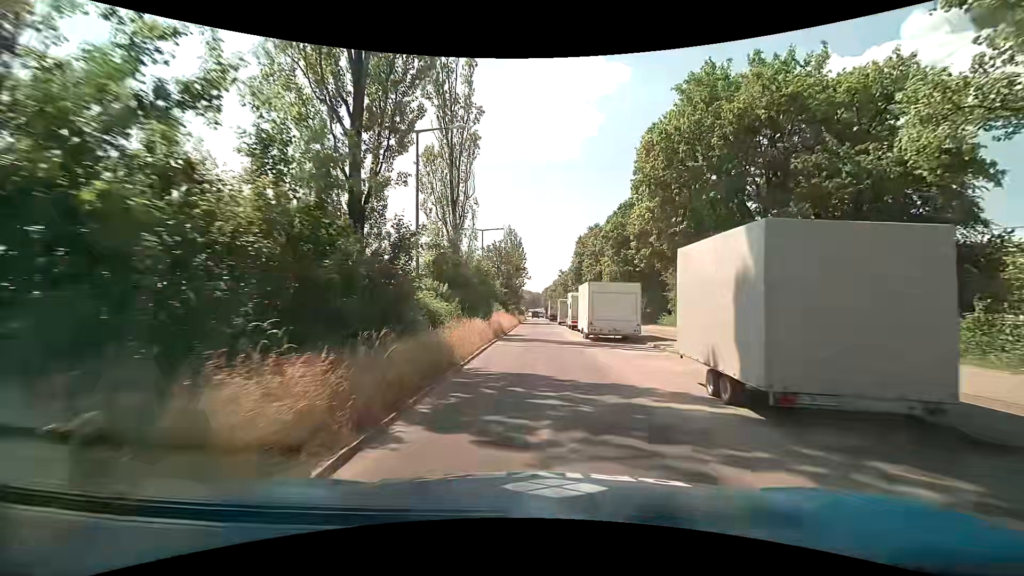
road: secondary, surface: asphalt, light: Day
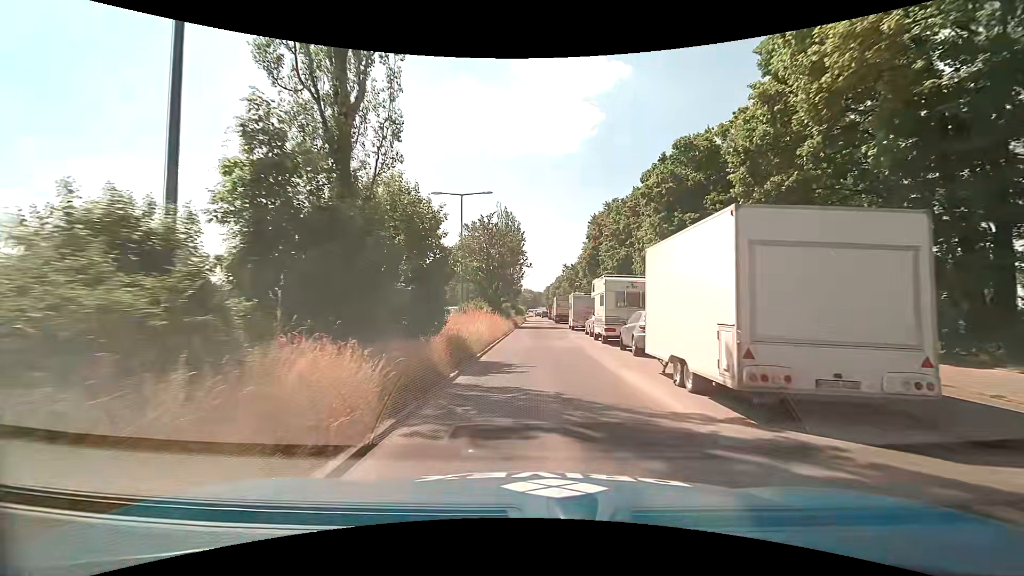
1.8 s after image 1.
(+0.1, +16.9) m; 0°
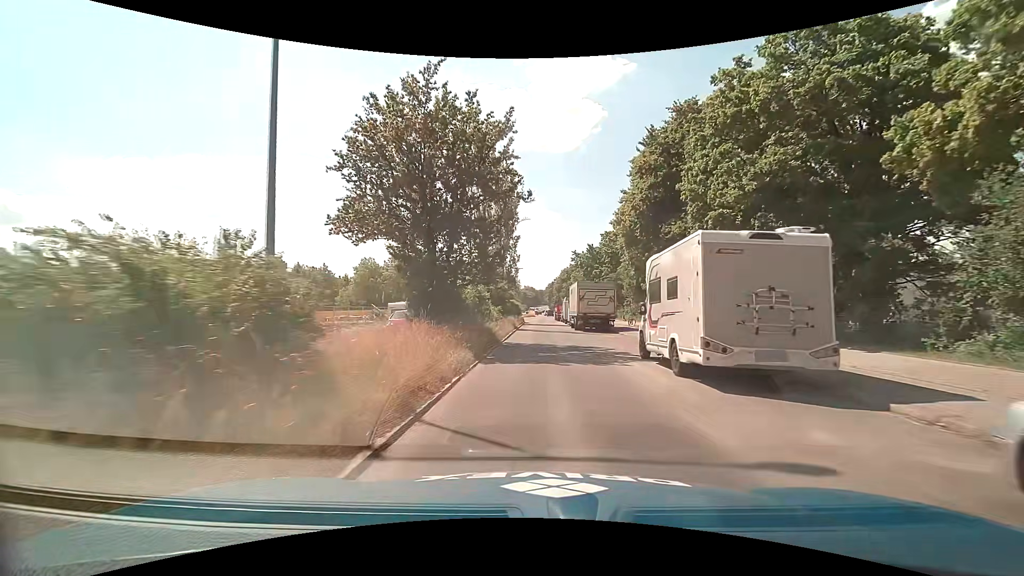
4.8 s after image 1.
(+0.1, +28.5) m; 0°
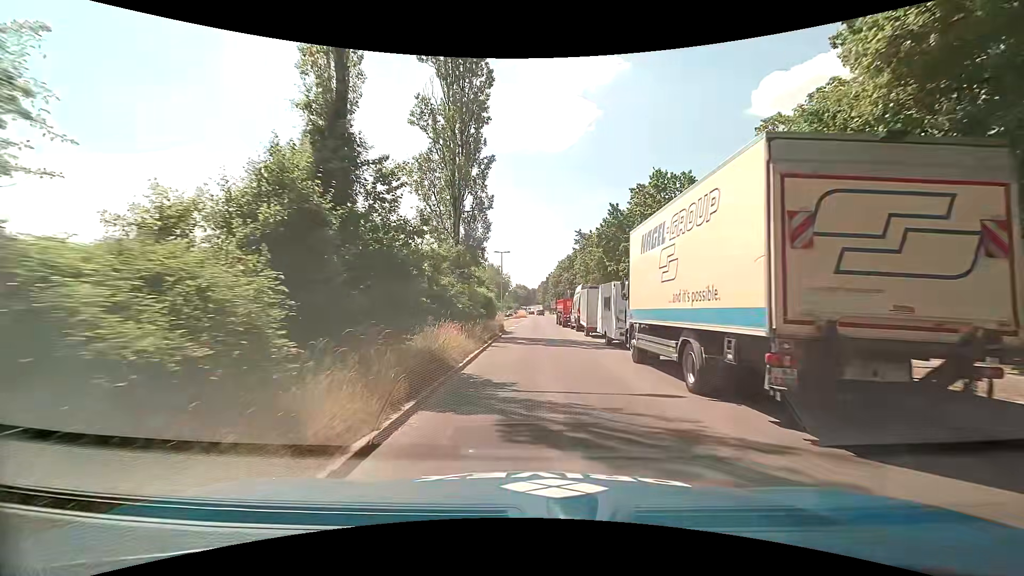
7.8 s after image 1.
(+0.3, +28.1) m; +2°
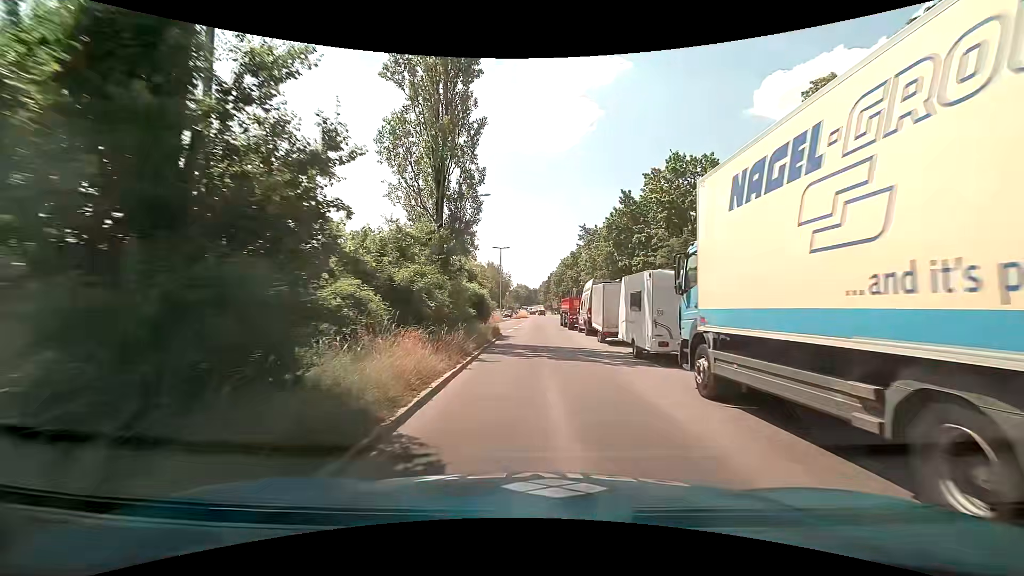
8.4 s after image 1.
(-0.1, +5.2) m; -2°
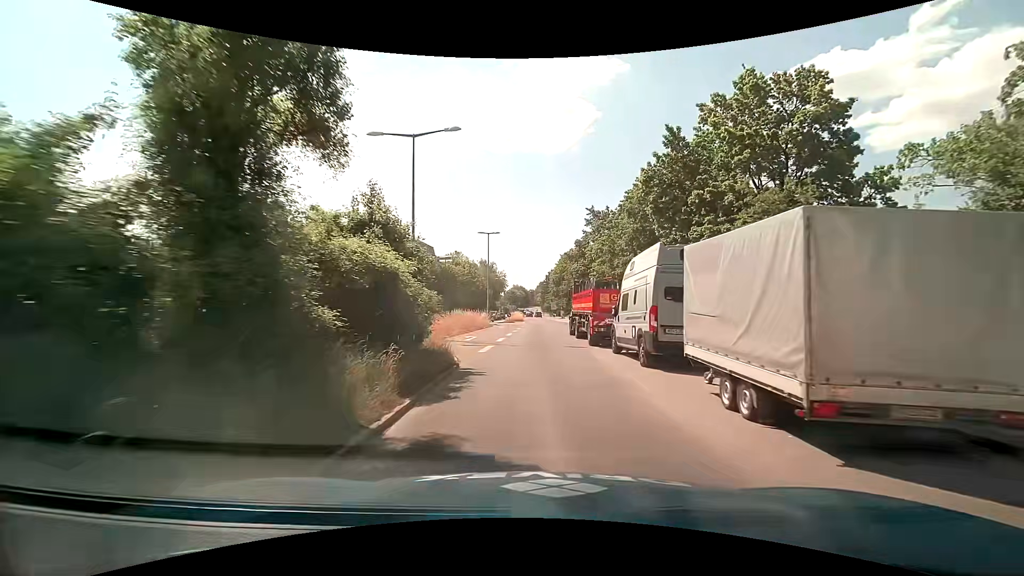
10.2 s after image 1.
(+0.2, +14.8) m; +1°
